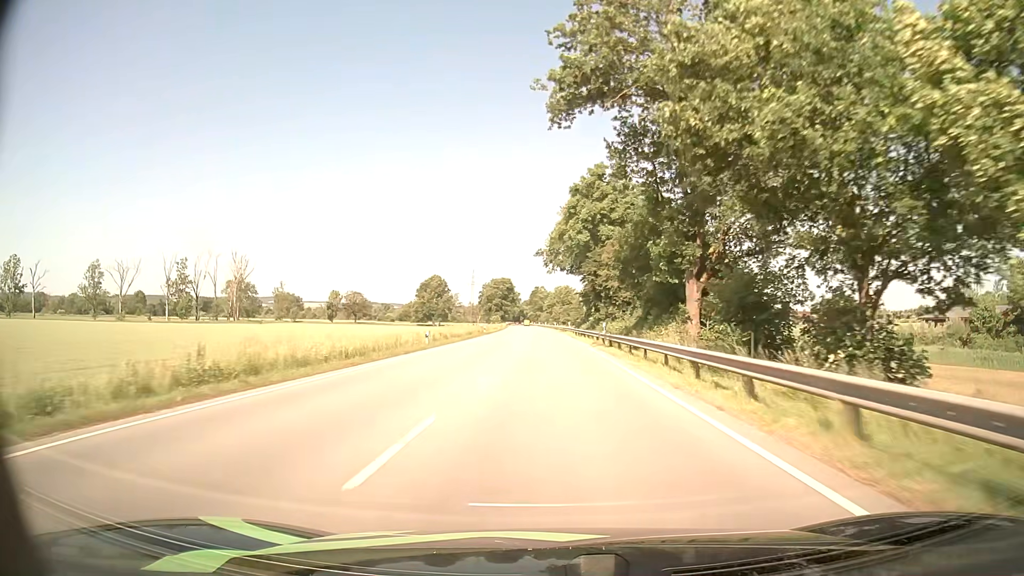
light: Day
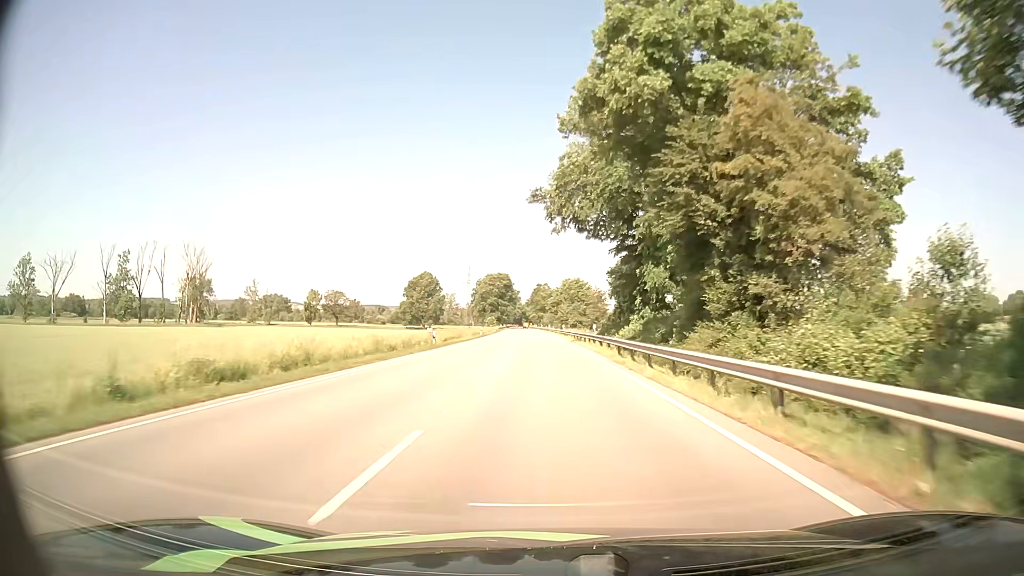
(-0.2, +37.8) m; -1°
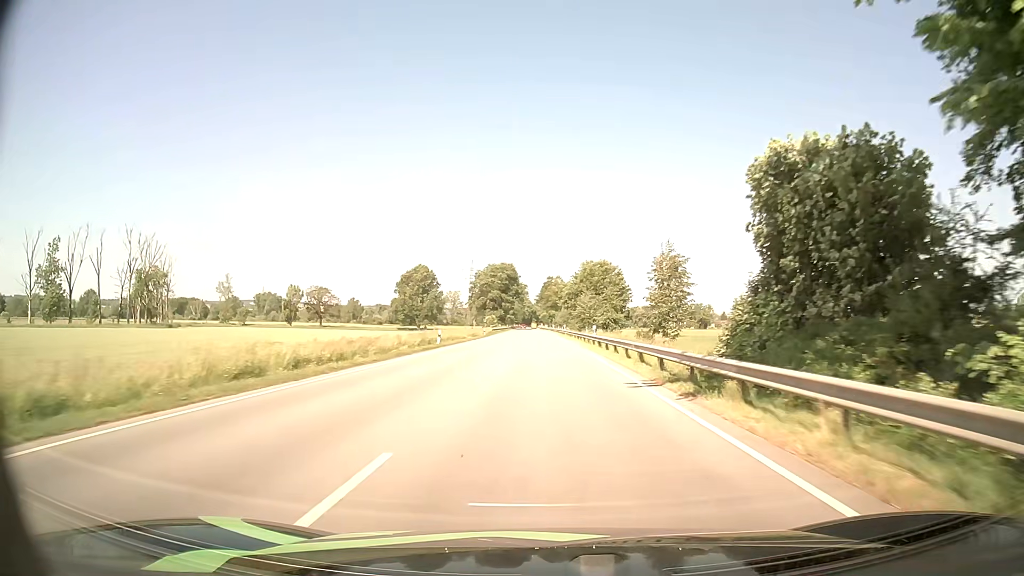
(-0.1, +38.5) m; -1°
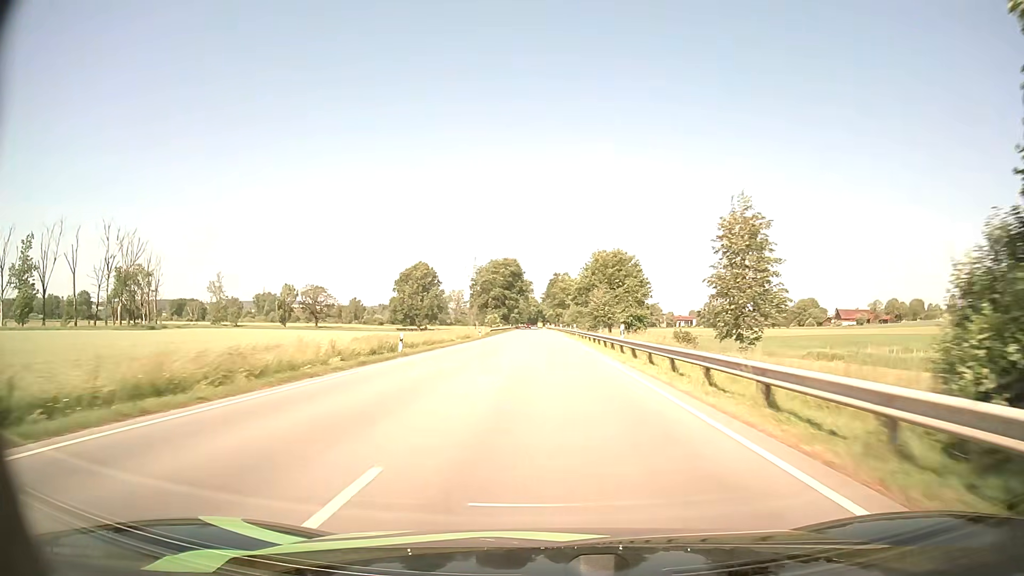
(-0.1, +13.1) m; -1°
(0, +10) (0, +20) (0, +30) (0, +40) (0, +50) (0, +60) (0, +70) (0, +80) (0, +90) (-1, +100) m
